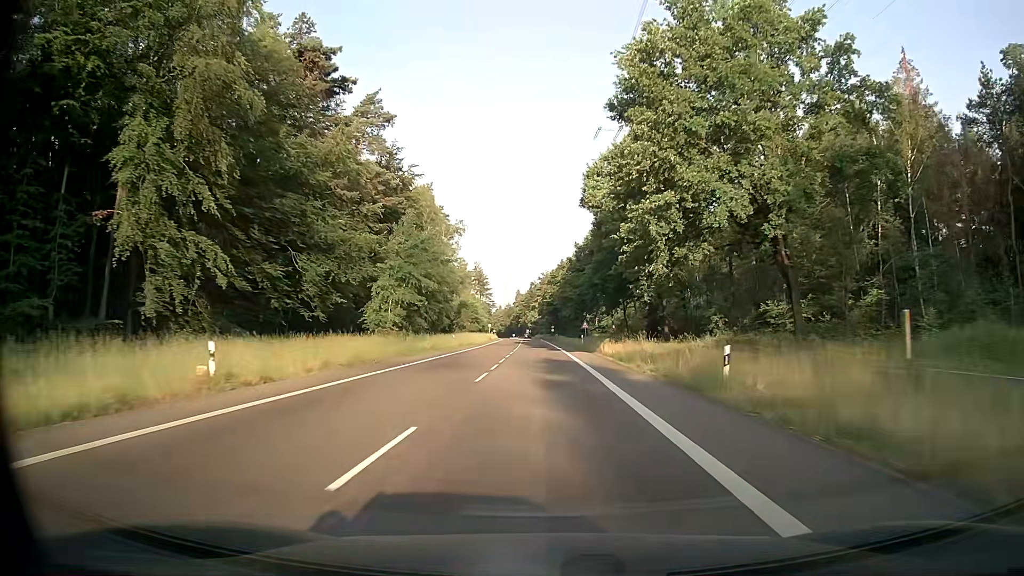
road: secondary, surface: asphalt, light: Day
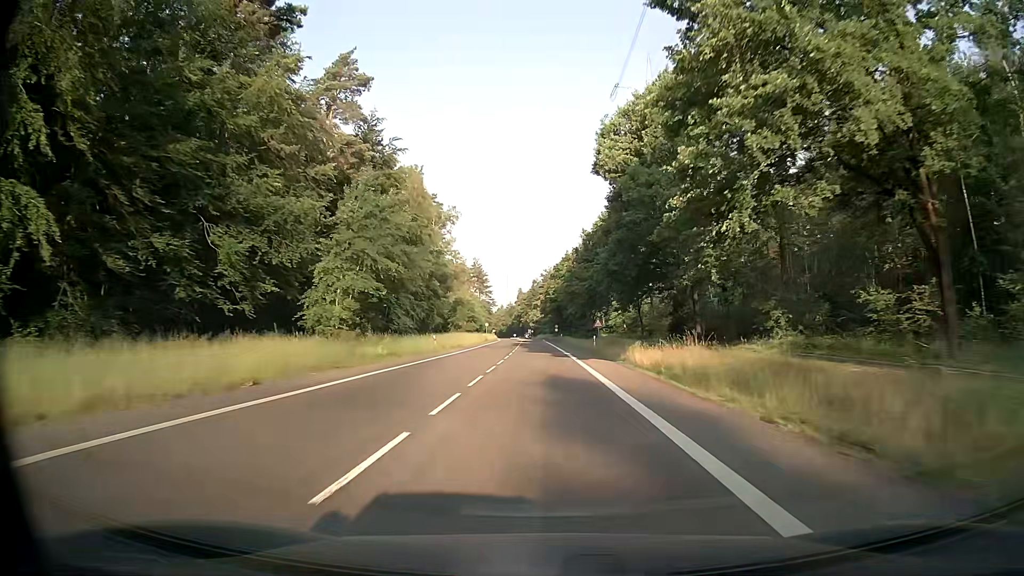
(-0.1, +12.9) m; 0°
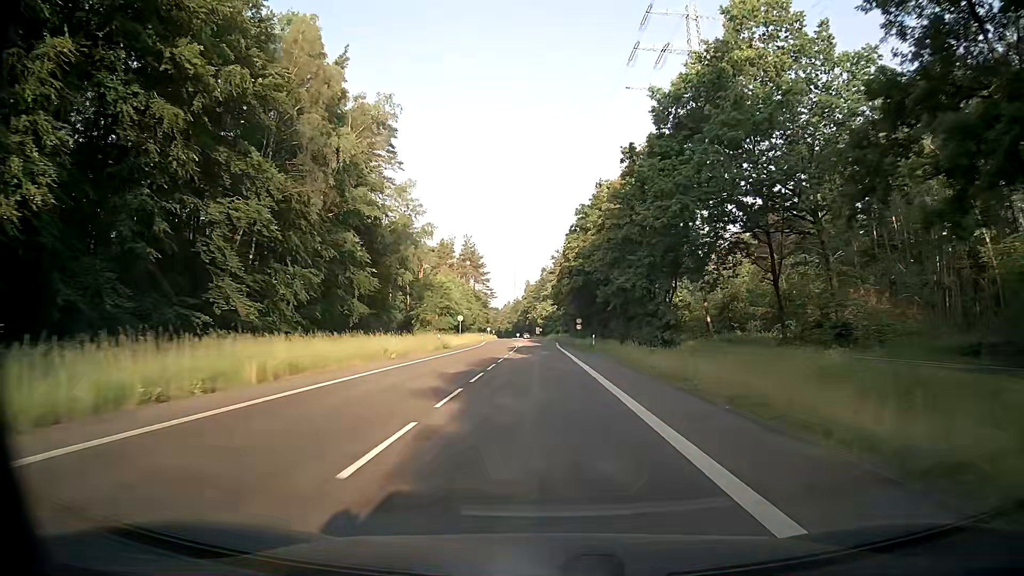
(-0.5, +50.3) m; -1°
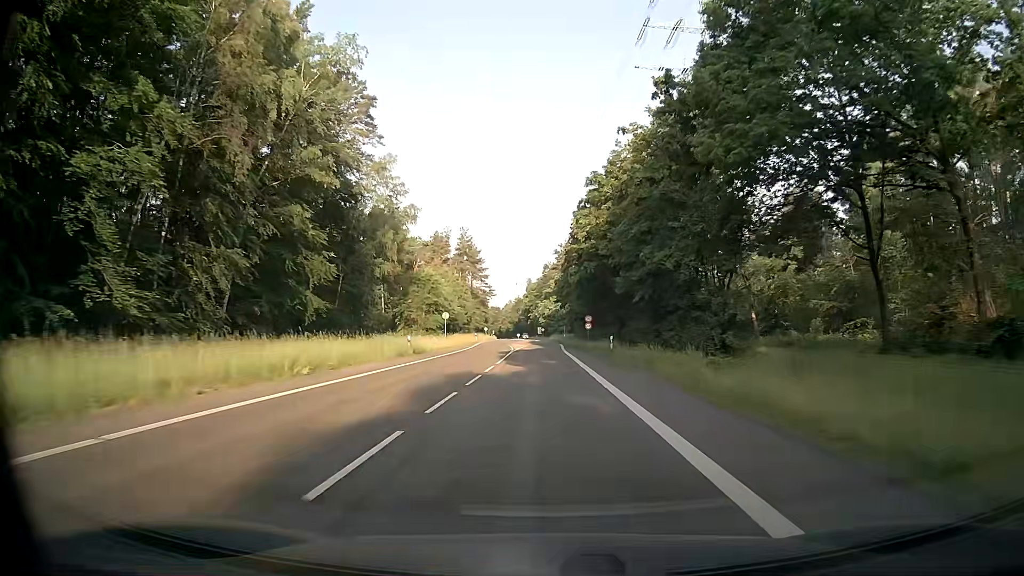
(-0.1, +12.3) m; 0°
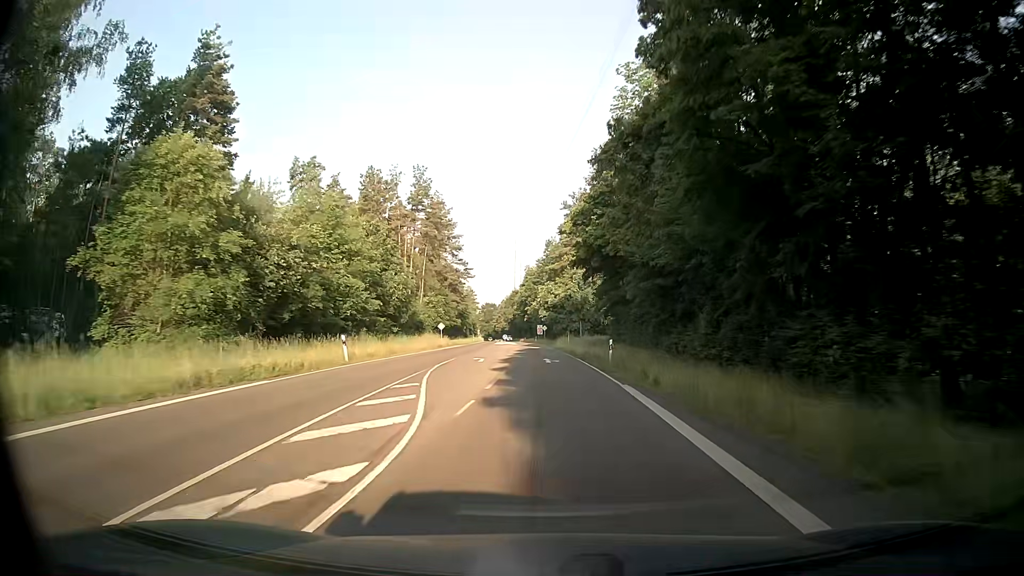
(-0.8, +59.9) m; -1°
(0, +10) (0, +20) (0, +30) (0, +40) (0, +50) (0, +60) (0, +70) (-1, +80) (-1, +90) (-2, +100) m
